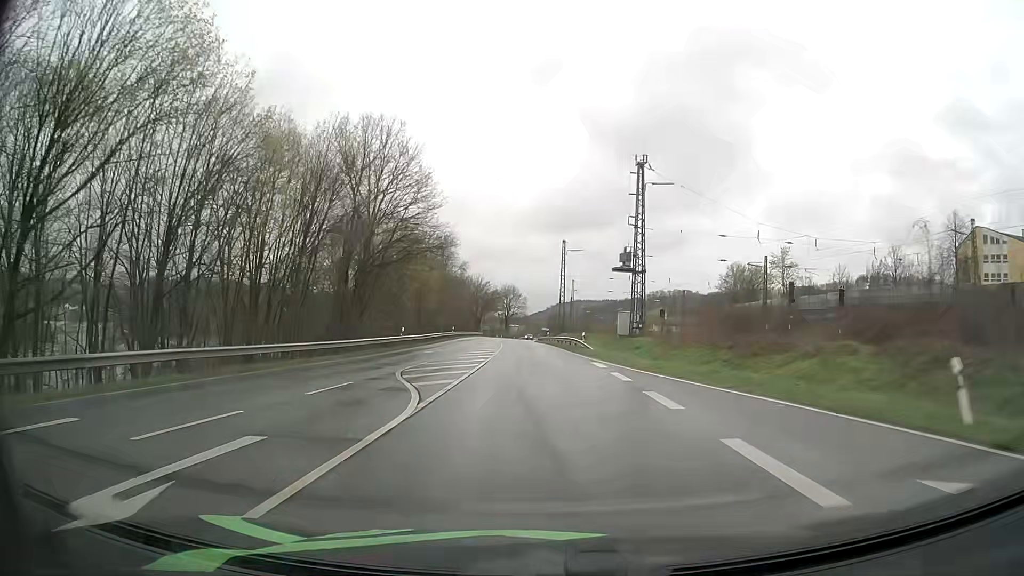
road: primary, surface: asphalt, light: Day
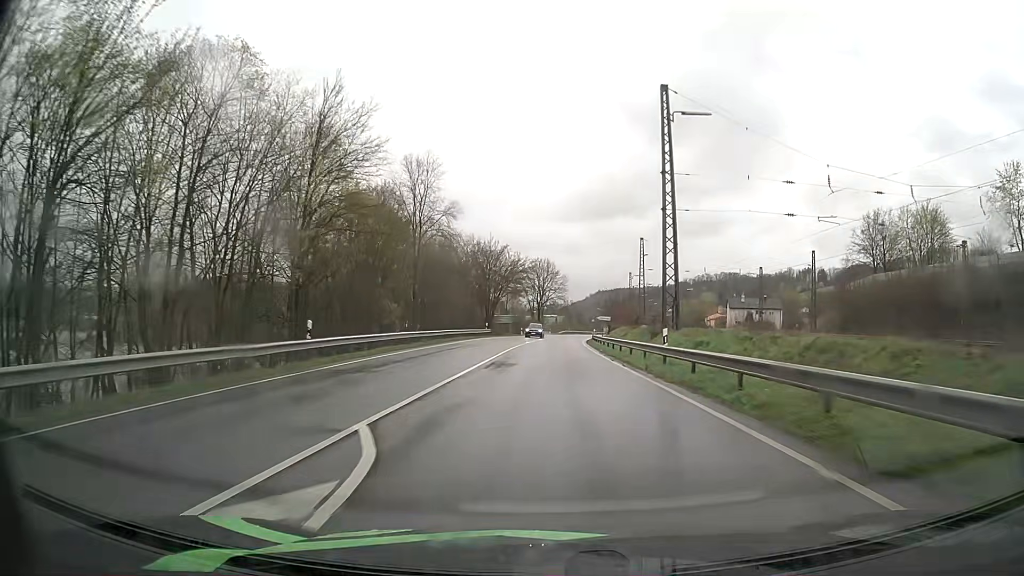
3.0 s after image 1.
(-2.3, +57.5) m; -3°
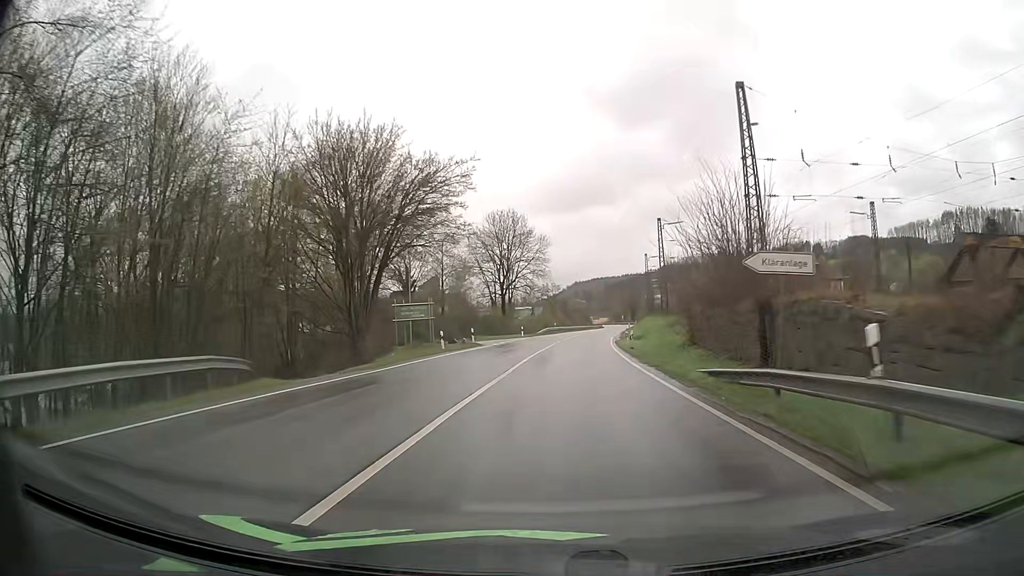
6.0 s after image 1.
(+0.6, +58.4) m; +2°
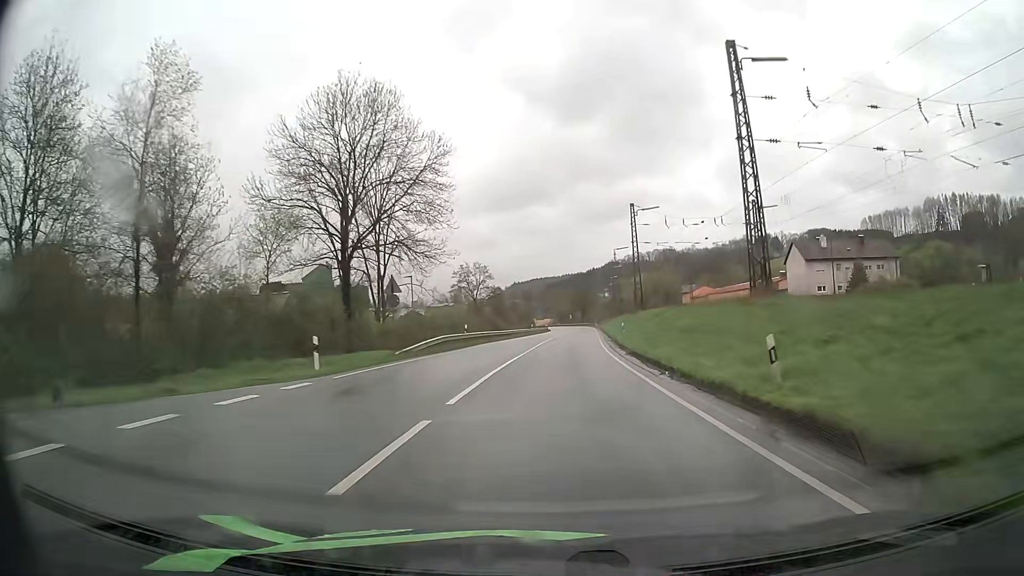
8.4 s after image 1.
(+2.2, +49.3) m; +5°
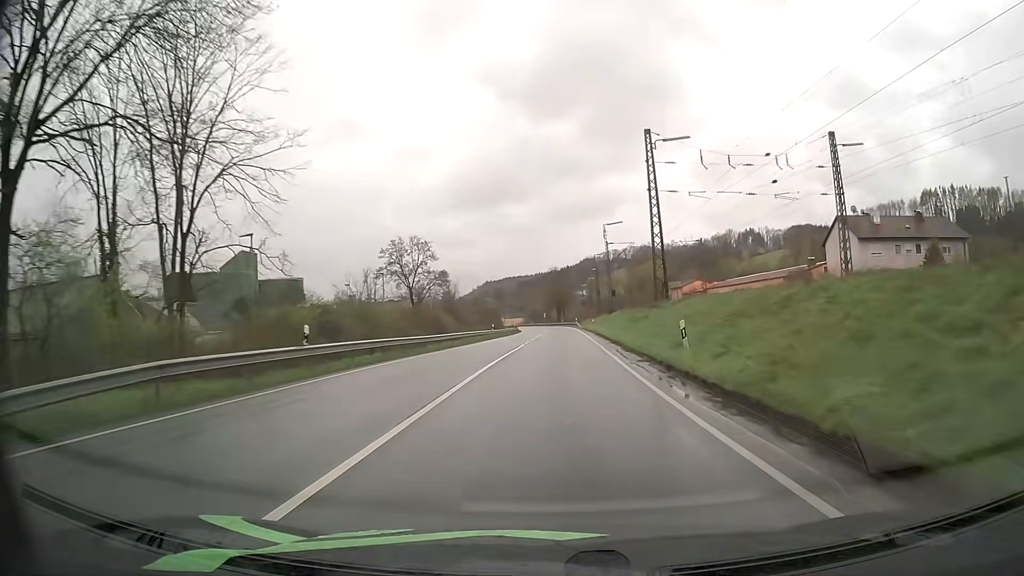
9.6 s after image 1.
(+0.5, +26.2) m; +3°
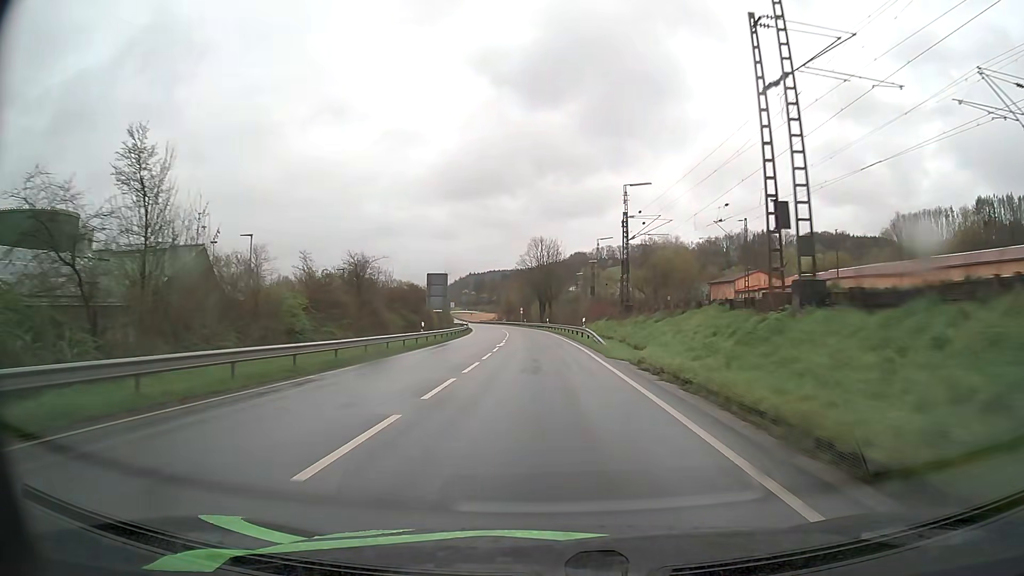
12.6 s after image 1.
(+1.0, +64.5) m; +1°
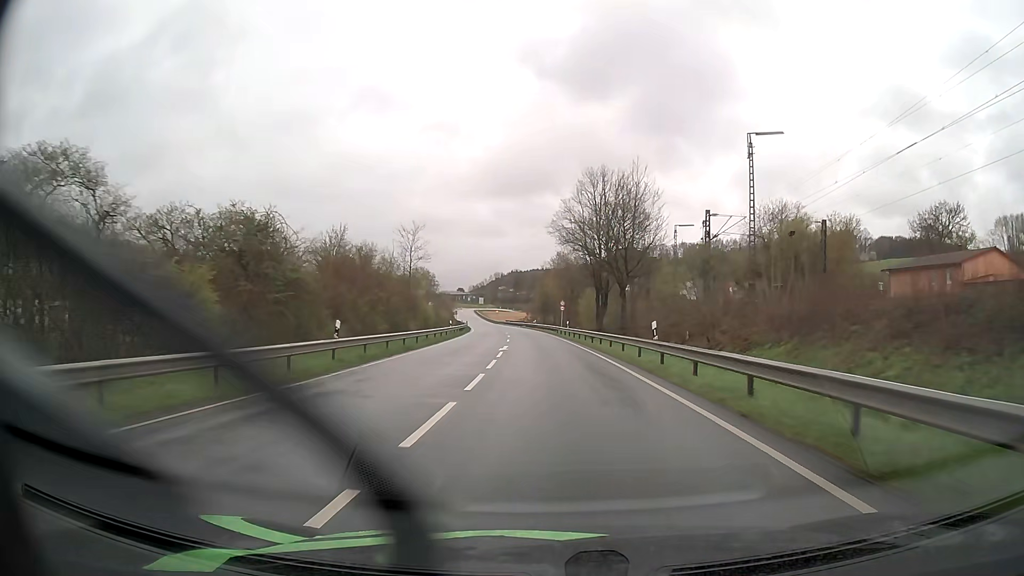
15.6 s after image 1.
(-1.9, +58.4) m; -4°
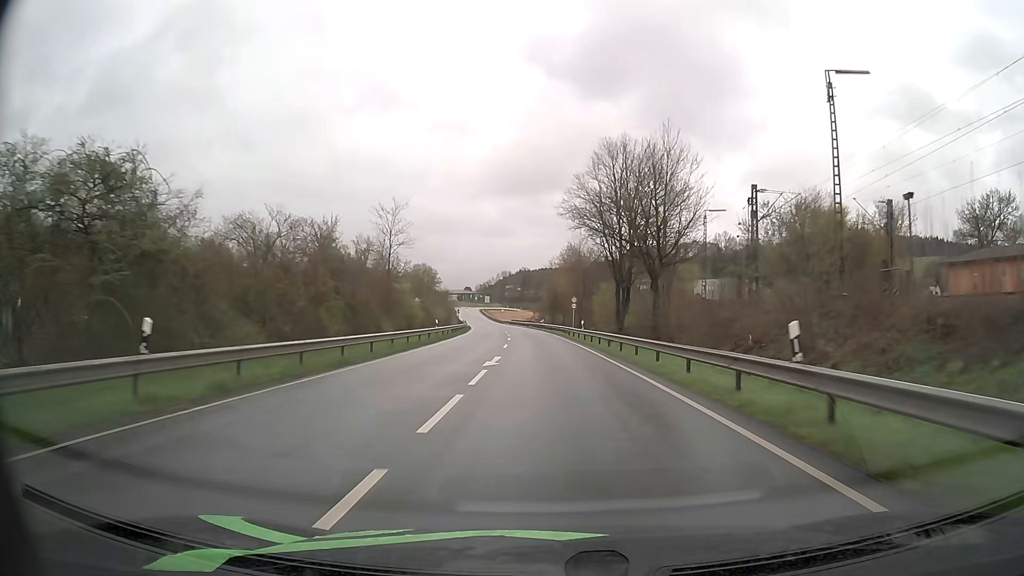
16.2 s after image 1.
(-0.1, +11.2) m; -1°
(0, +10) (0, +20) (0, +30) (-1, +40) (-1, +50) (-2, +60) (-2, +70) (-3, +80) (-4, +90) (-5, +100) m
